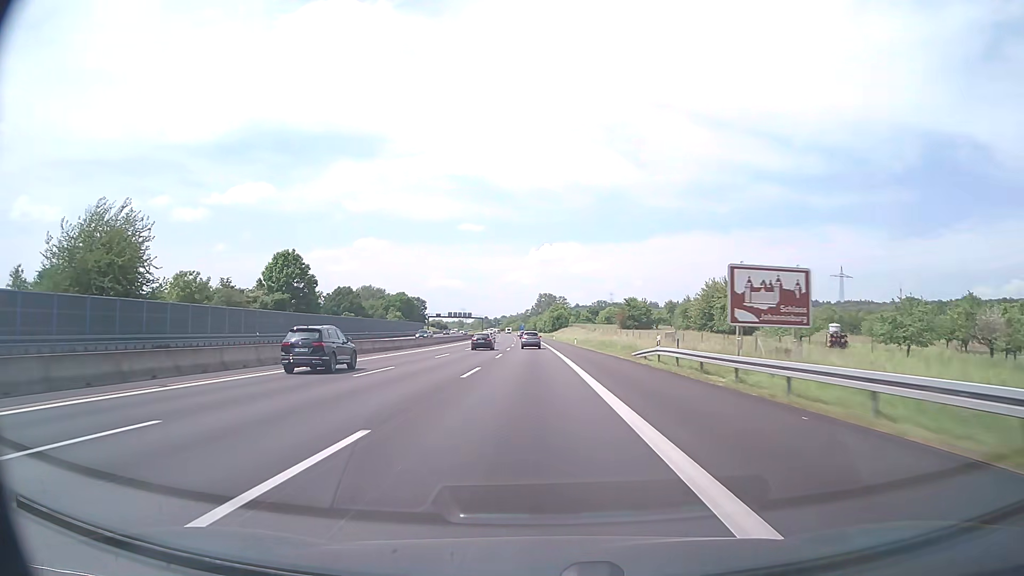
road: motorway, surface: asphalt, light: Day
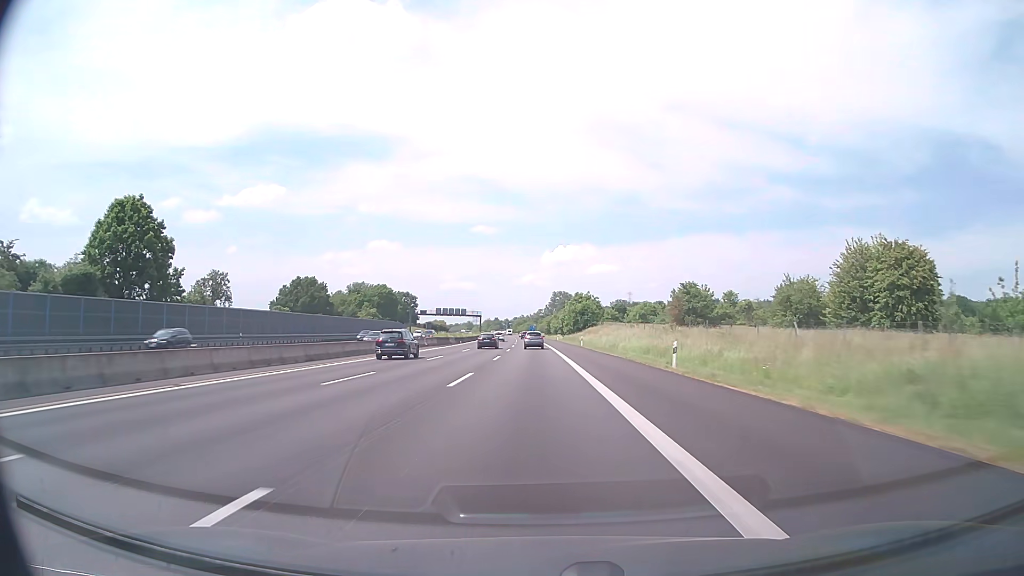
(-0.6, +57.5) m; -1°
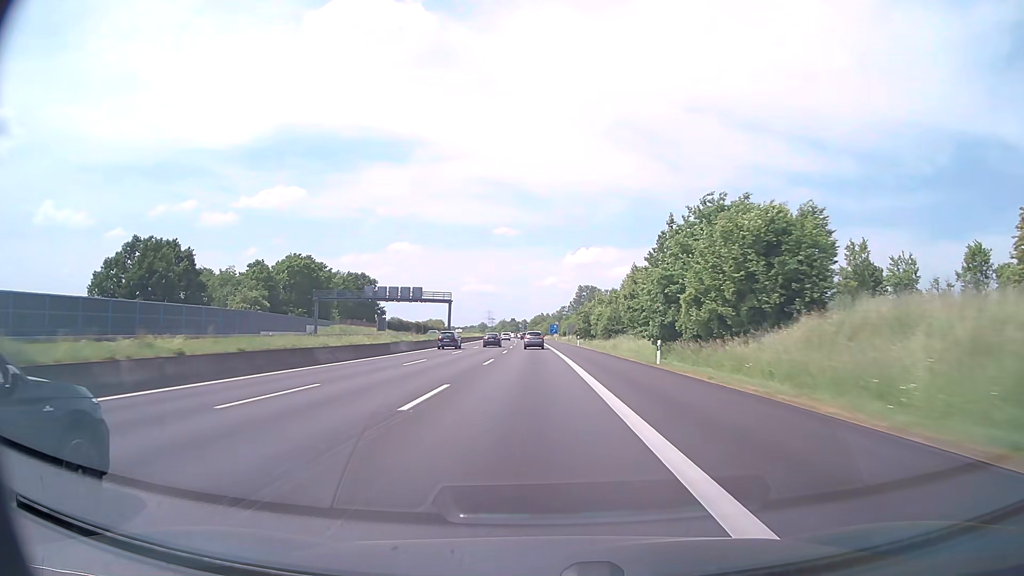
(-1.4, +96.2) m; -2°
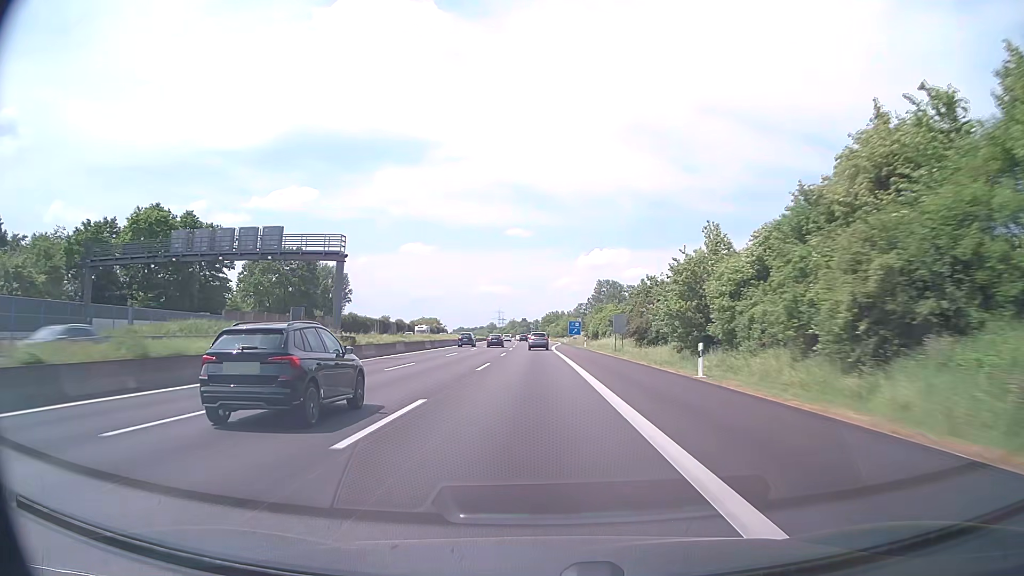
(-0.6, +57.9) m; -1°
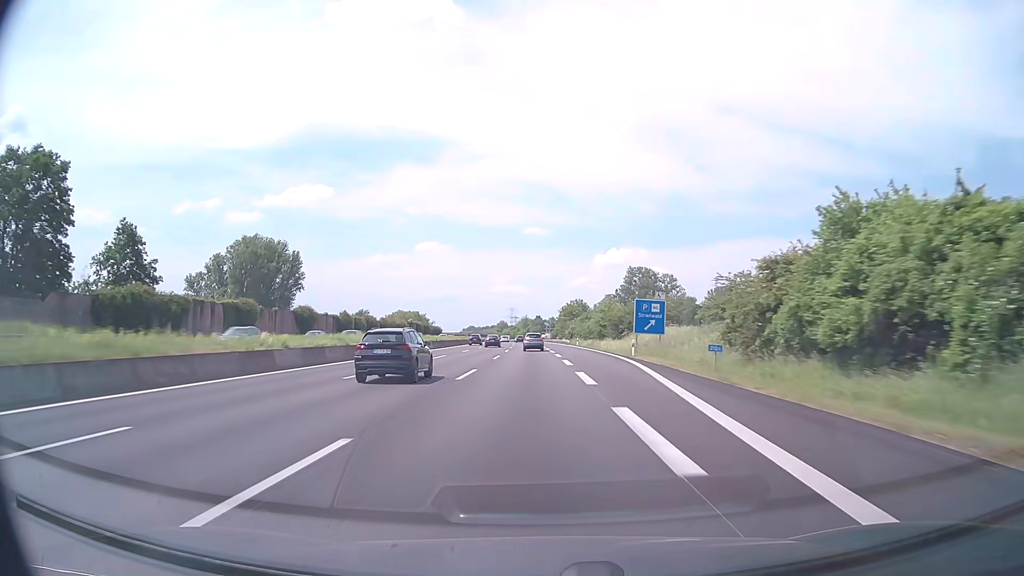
(-0.8, +77.3) m; -1°
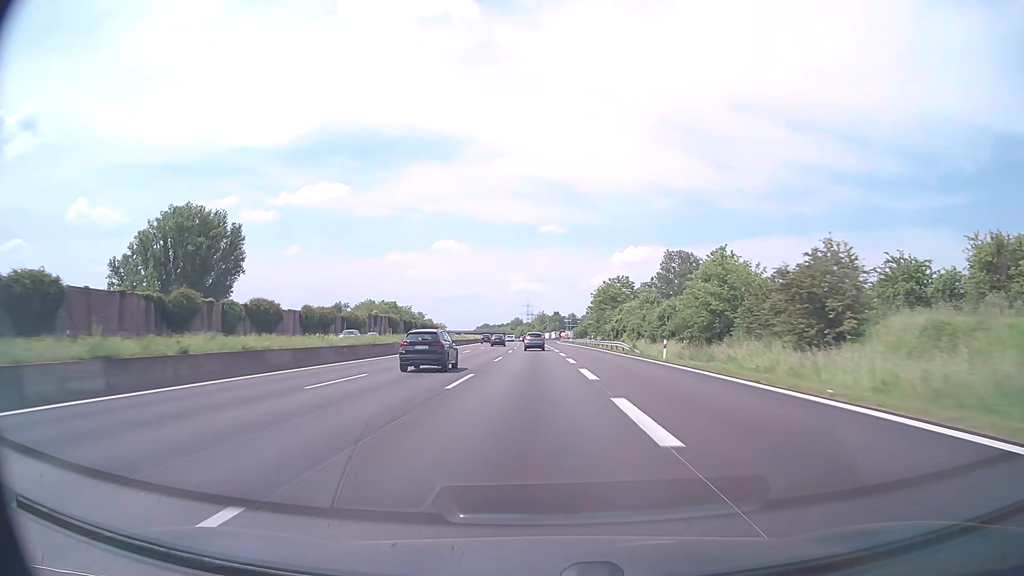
(-0.8, +58.1) m; -1°
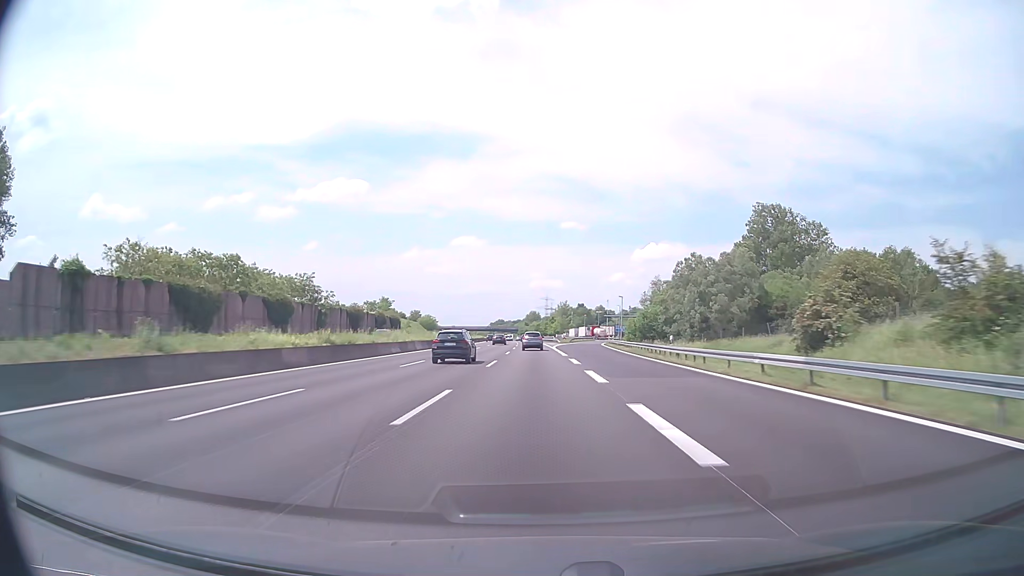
(-1.5, +97.0) m; -2°
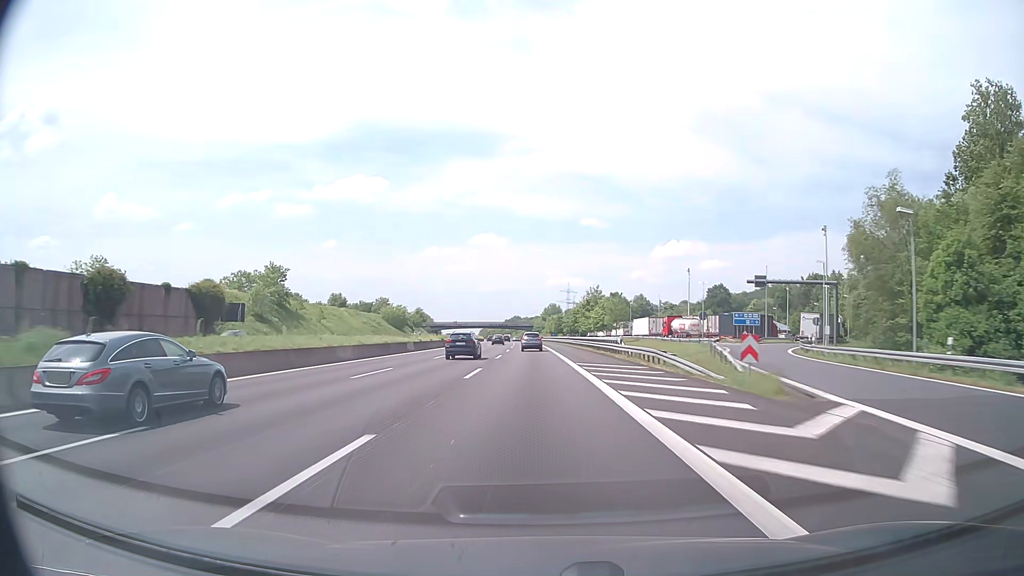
(-1.4, +96.9) m; -2°
(0, +10) (0, +20) (0, +30) (0, +40) (-1, +50) (-1, +60) (-1, +70) (-1, +80) (-2, +90) (-2, +100) m
